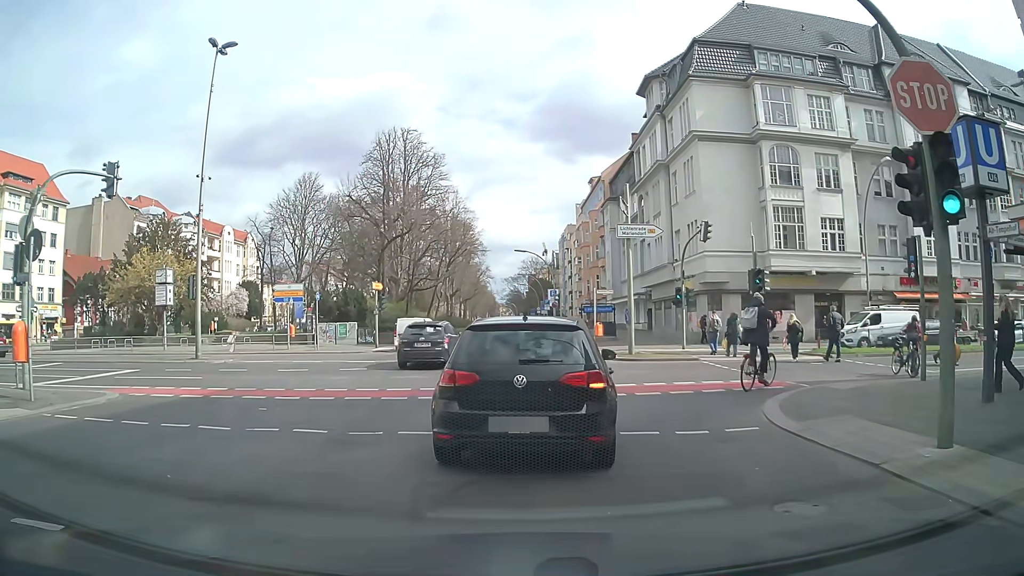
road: secondary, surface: asphalt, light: Day
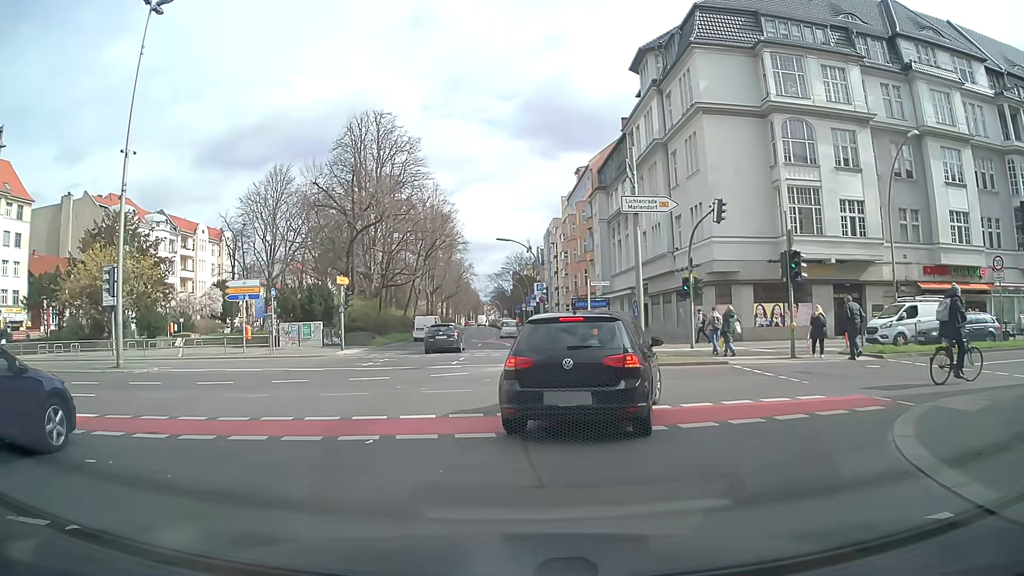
(+0.1, +4.8) m; 0°
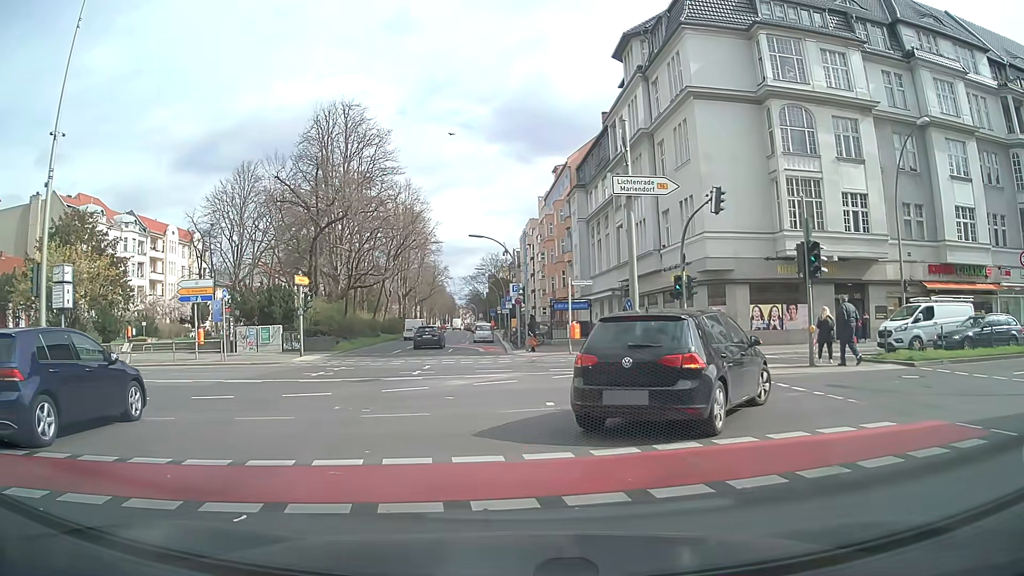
(+0.2, +3.1) m; +1°
